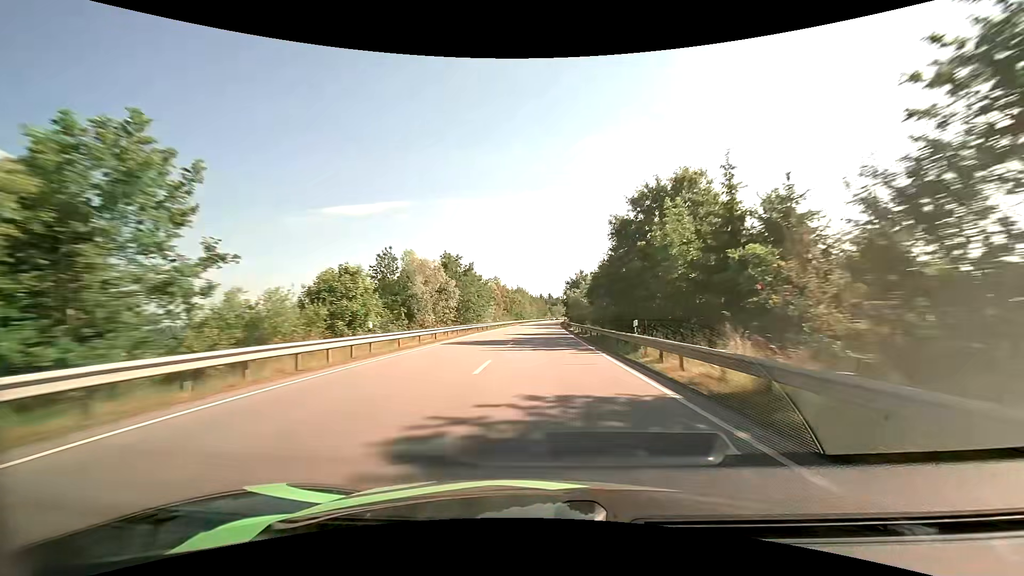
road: primary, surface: asphalt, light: Day
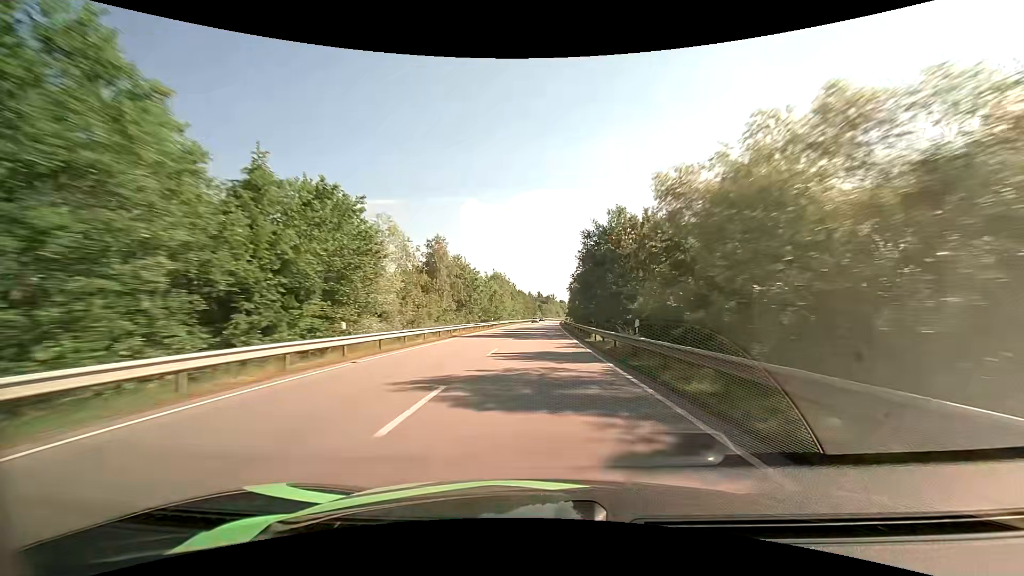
(+0.5, +54.3) m; +1°
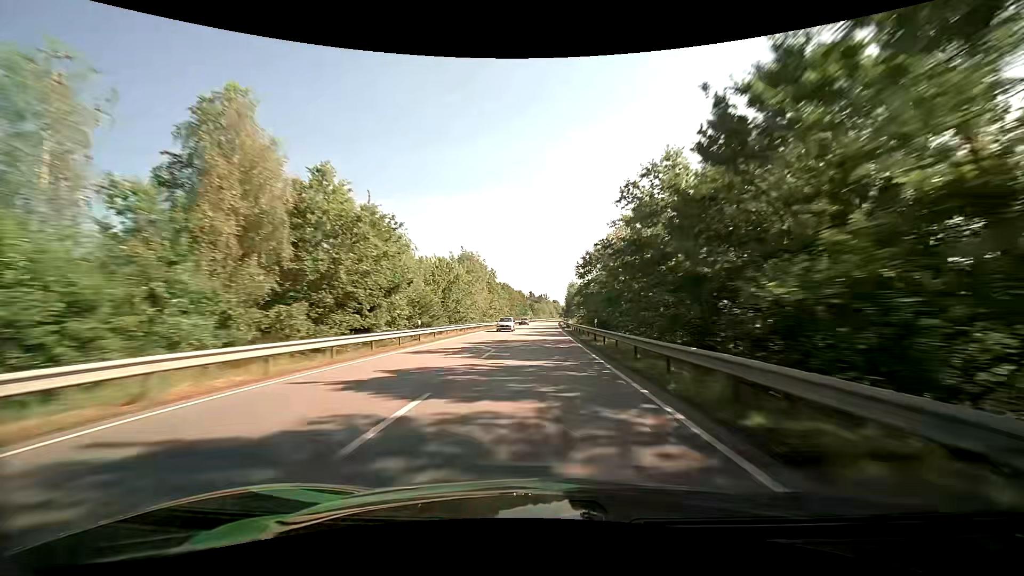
(+0.3, +36.8) m; +1°
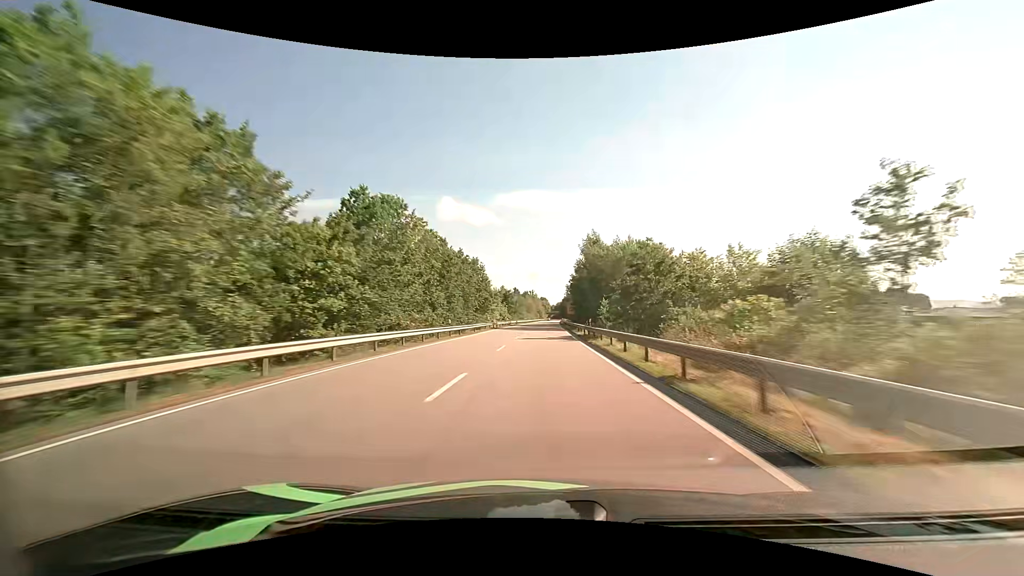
(+1.3, +92.9) m; +2°
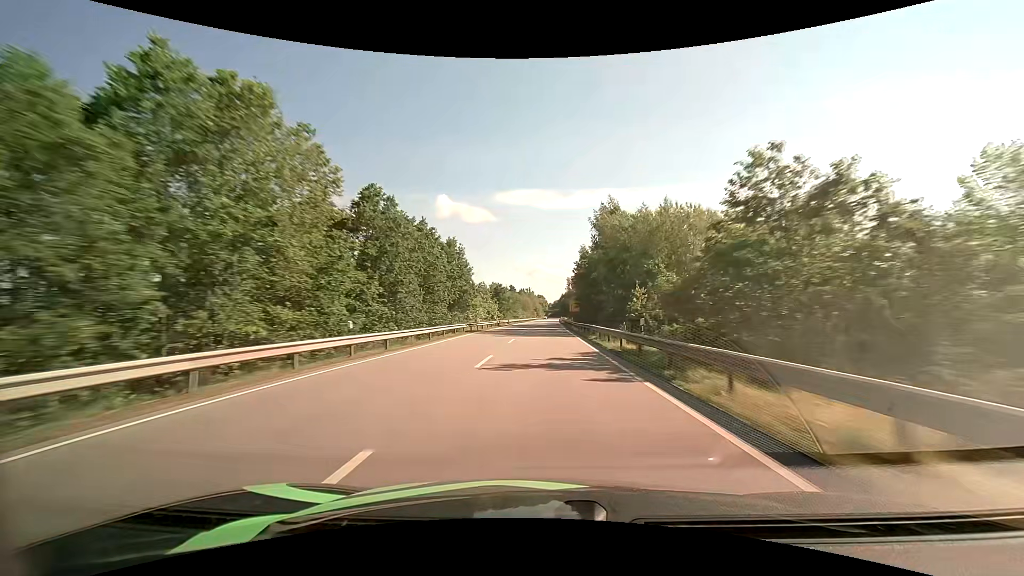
(+0.1, +18.8) m; 0°
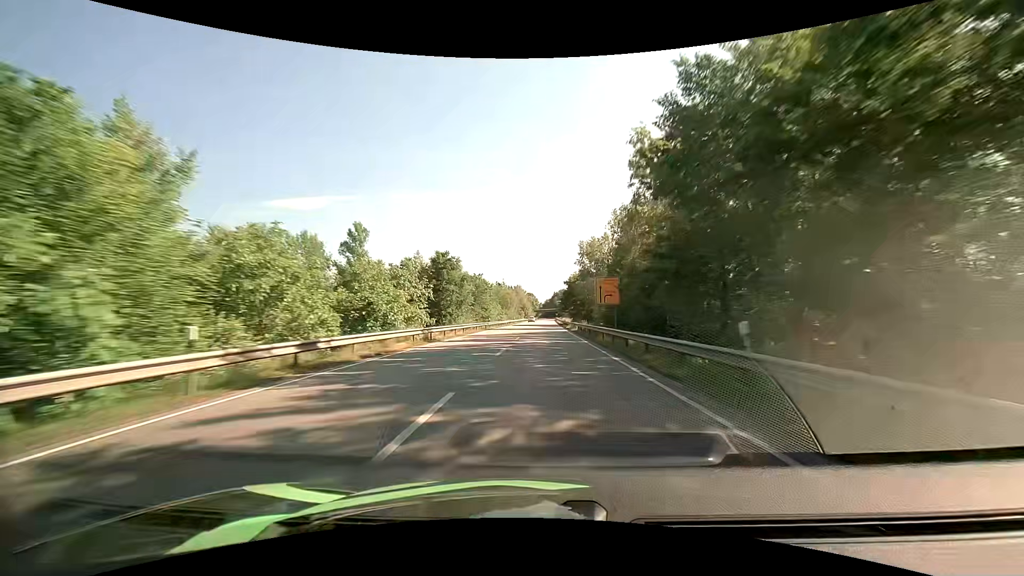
(+0.5, +56.4) m; +1°
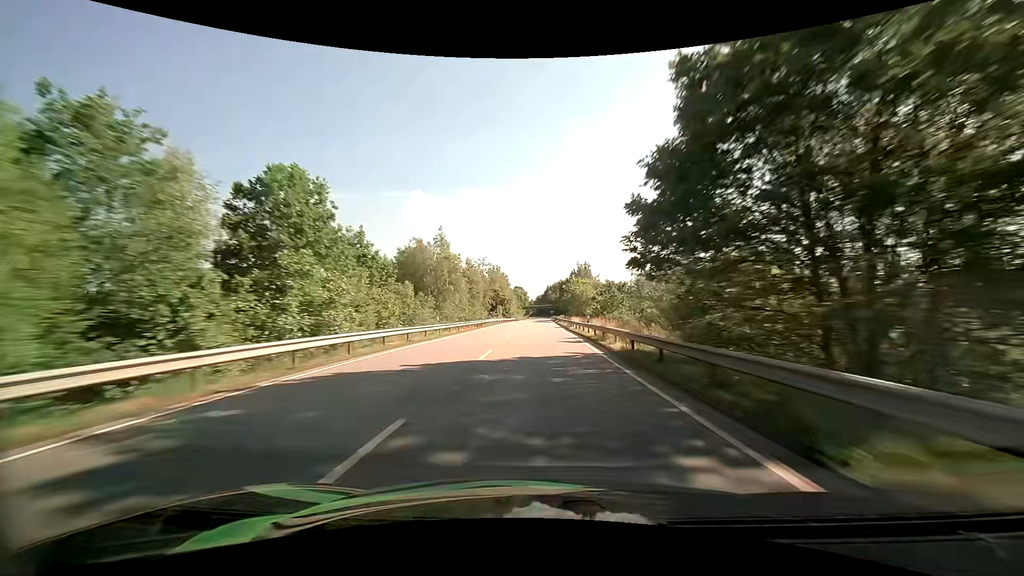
(+0.9, +75.6) m; +1°
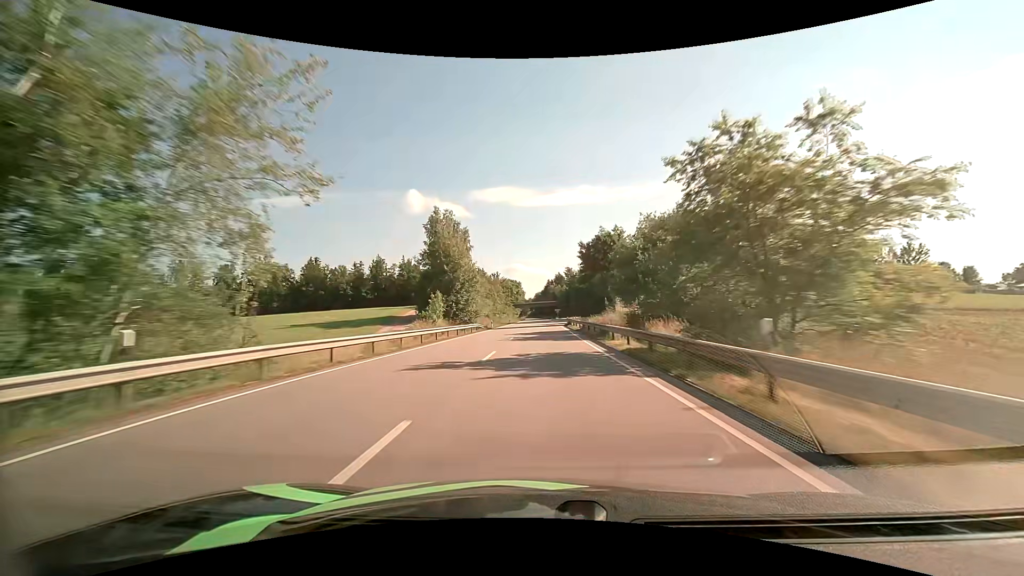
(+0.2, +73.7) m; 0°
(0, +10) (0, +20) (0, +30) (0, +40) (0, +50) (0, +60) (0, +70) (+1, +80) (+1, +90) (+1, +100) m
